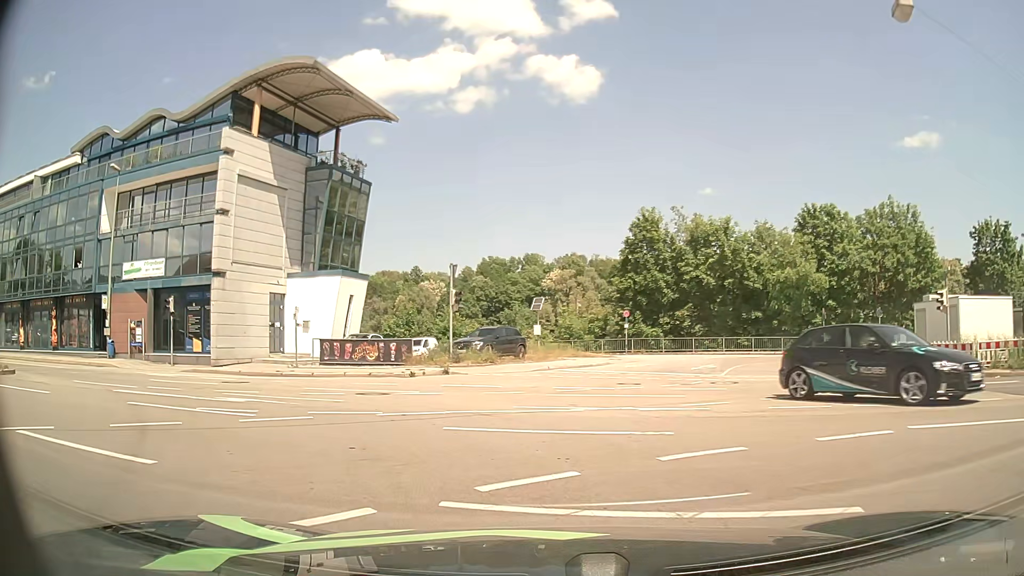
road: tertiary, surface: asphalt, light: Day
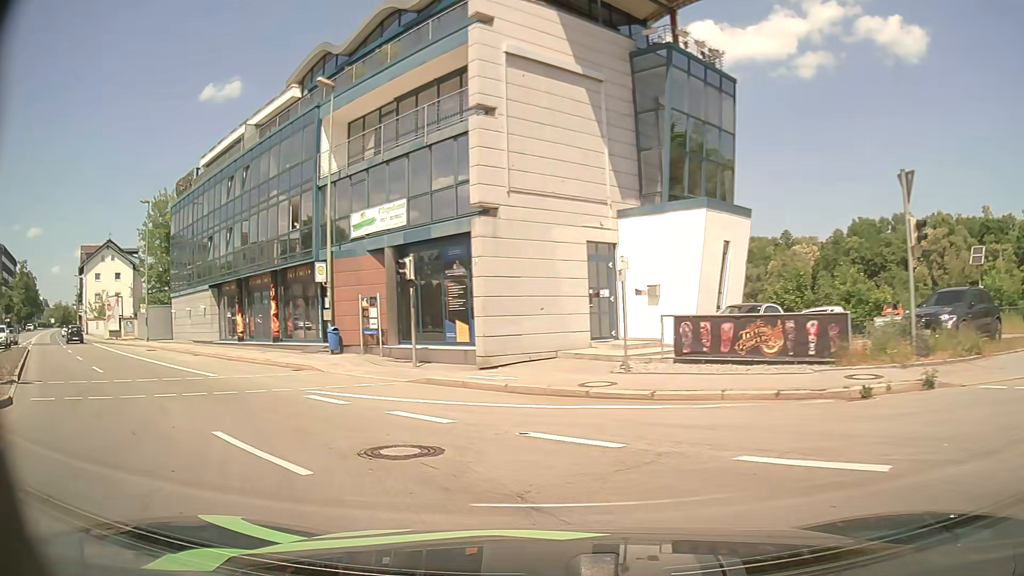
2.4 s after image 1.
(-2.8, +13.2) m; -30°
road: primary
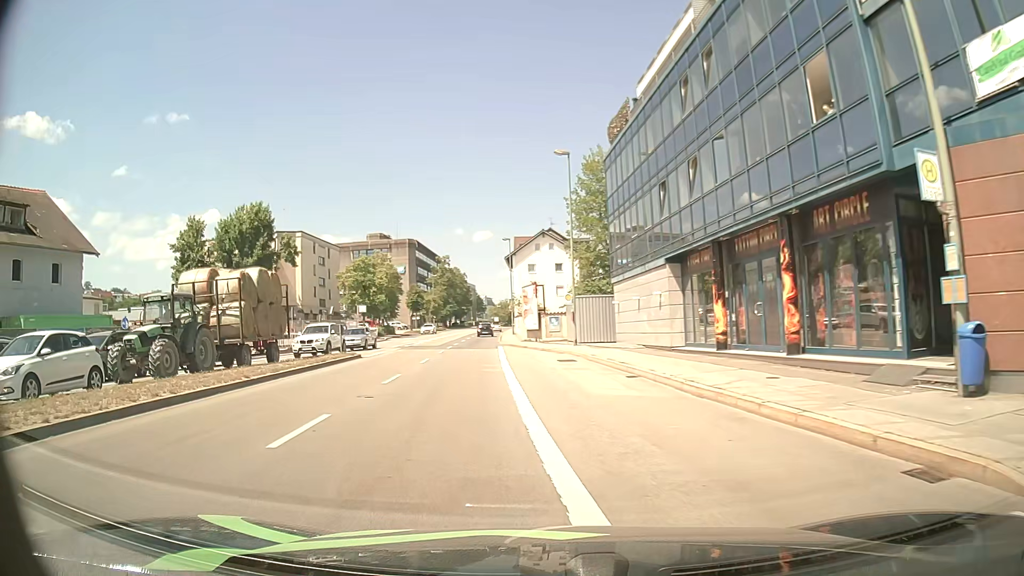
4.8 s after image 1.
(-5.9, +14.3) m; -41°
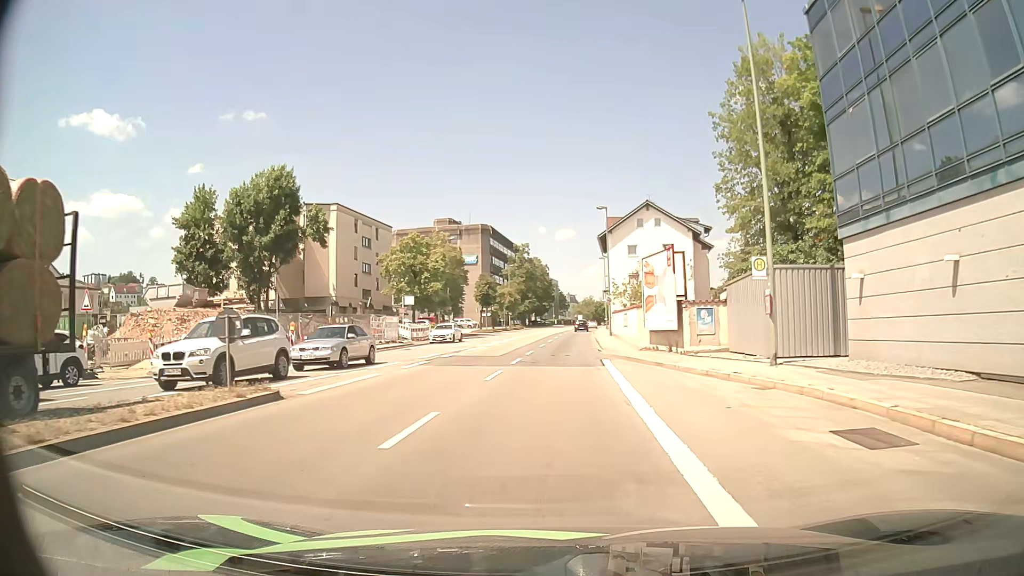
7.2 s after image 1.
(-2.2, +18.3) m; -7°
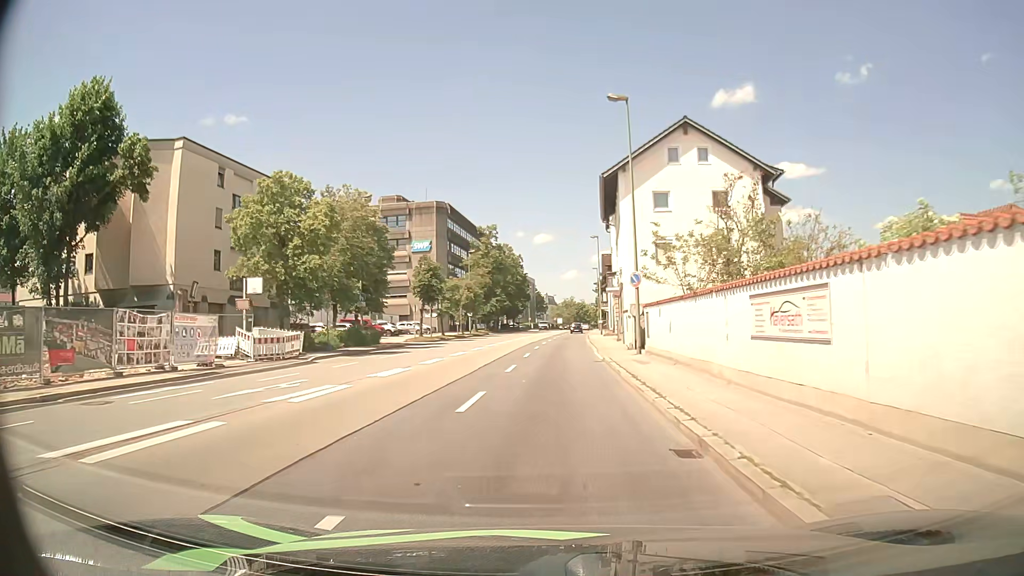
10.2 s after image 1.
(+0.4, +27.1) m; +1°
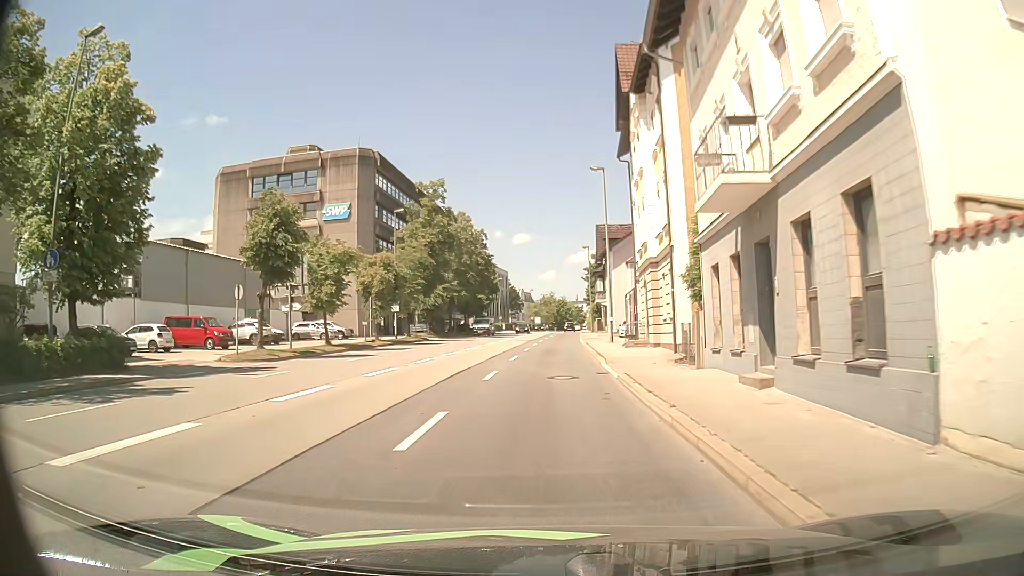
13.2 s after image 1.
(+0.7, +30.5) m; +2°
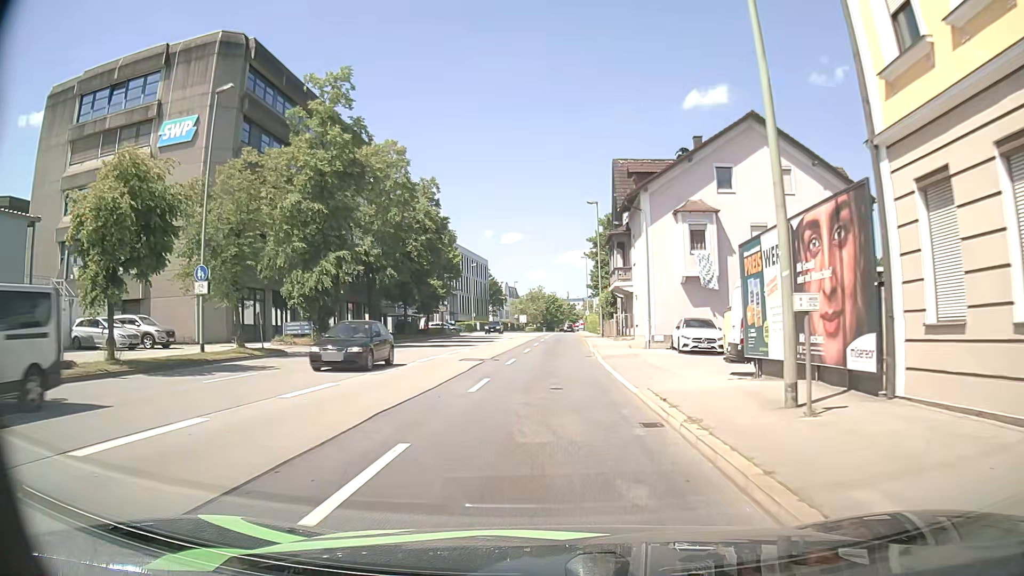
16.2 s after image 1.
(+0.4, +29.6) m; 0°
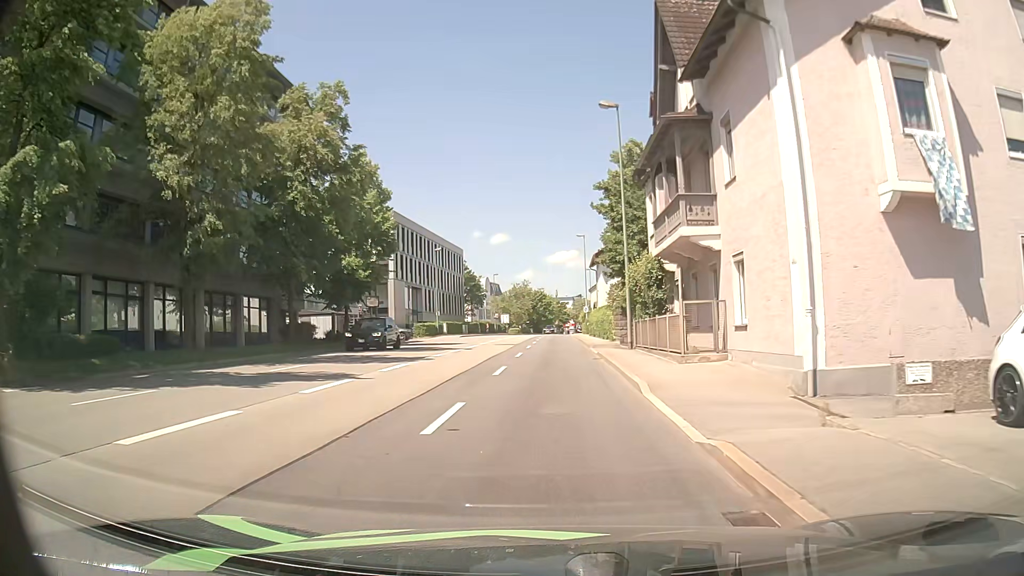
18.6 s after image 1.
(+0.5, +23.1) m; +2°
(0, +10) (0, +20) (0, +30) (0, +40) (+1, +50) (+1, +60) (+1, +70) (+1, +80) (+2, +90) (+3, +100) m
